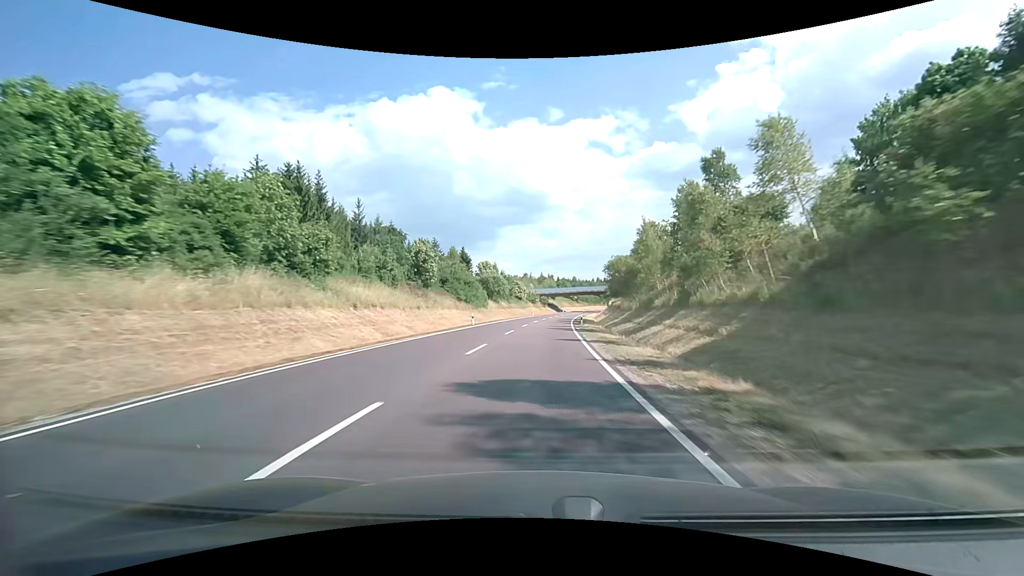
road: primary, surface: asphalt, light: Day
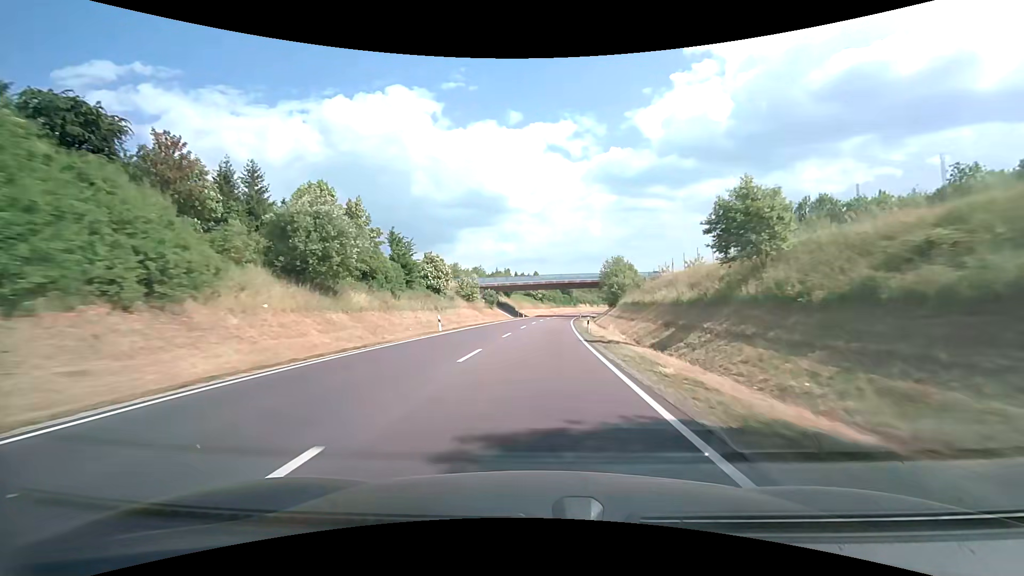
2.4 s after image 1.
(+2.6, +62.1) m; +5°
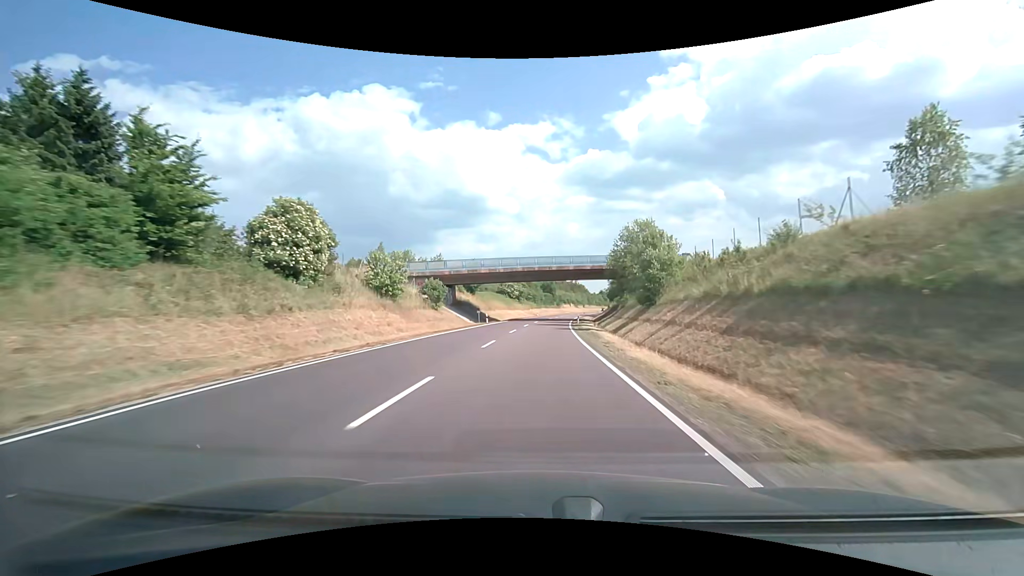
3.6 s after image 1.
(+0.6, +31.1) m; +2°
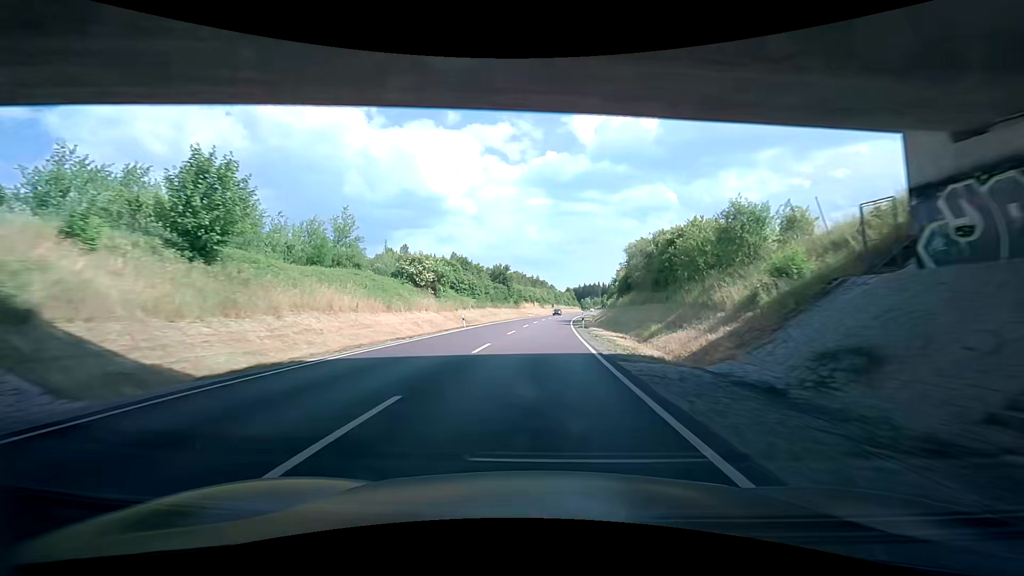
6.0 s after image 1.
(+2.5, +62.1) m; +5°
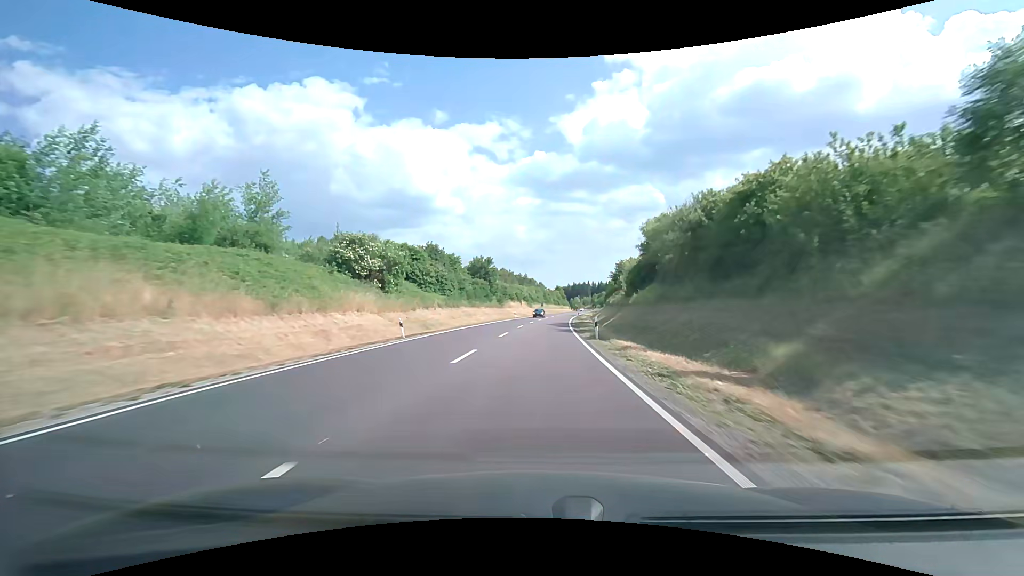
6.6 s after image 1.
(+0.2, +15.4) m; +1°
(0, +10) (0, +20) (+1, +30) (+1, +40) (+2, +50) (+3, +60) (+4, +70) (+5, +80) (+6, +90) (+7, +100) m
